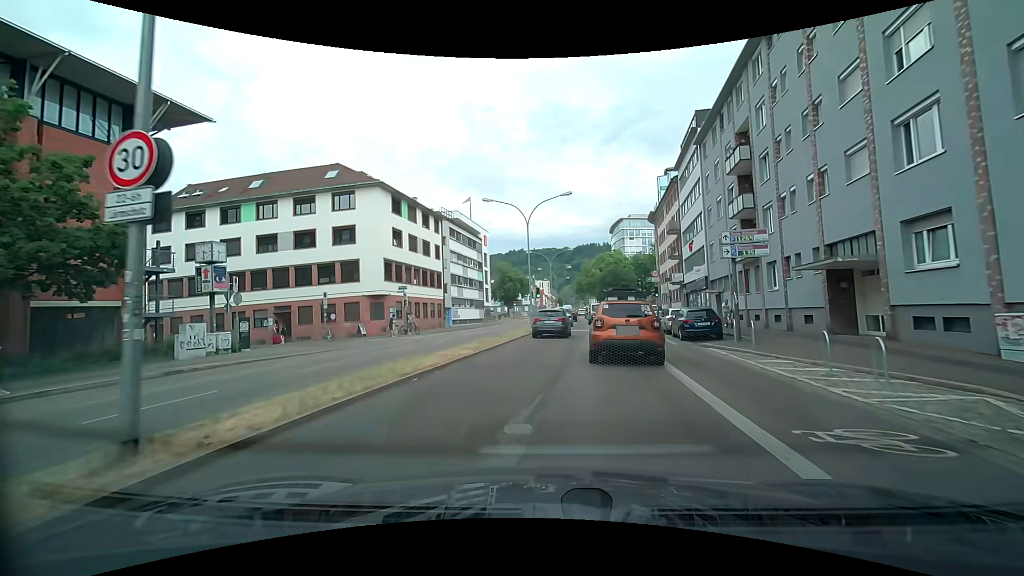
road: primary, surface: asphalt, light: Day
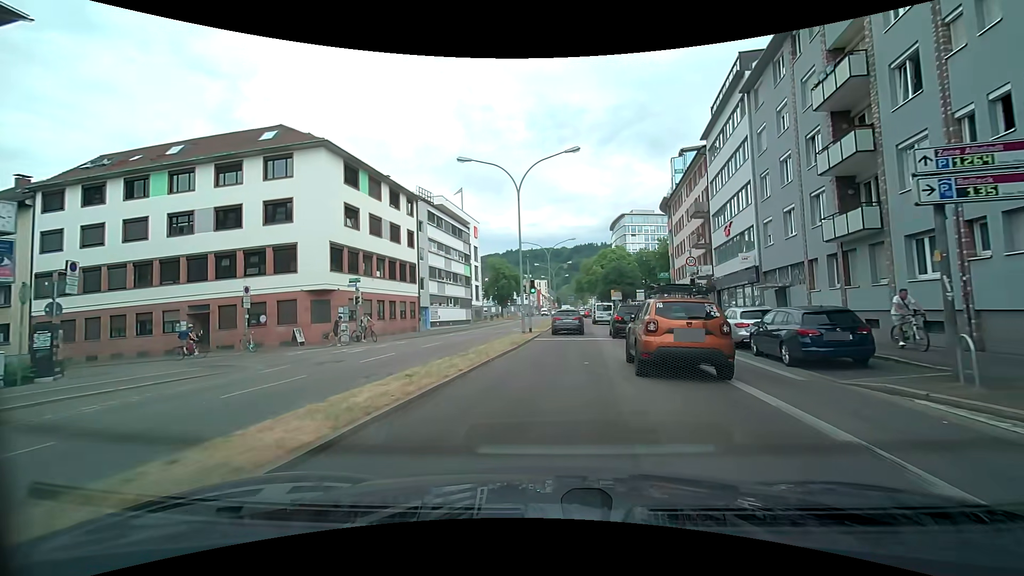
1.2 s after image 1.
(-0.1, +10.2) m; -1°
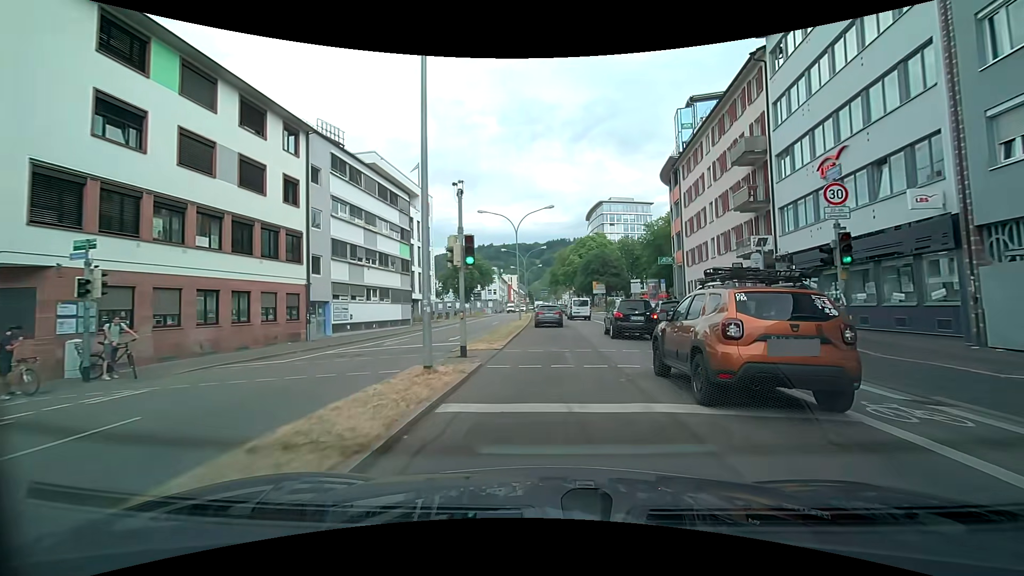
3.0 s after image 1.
(+0.6, +17.0) m; +3°
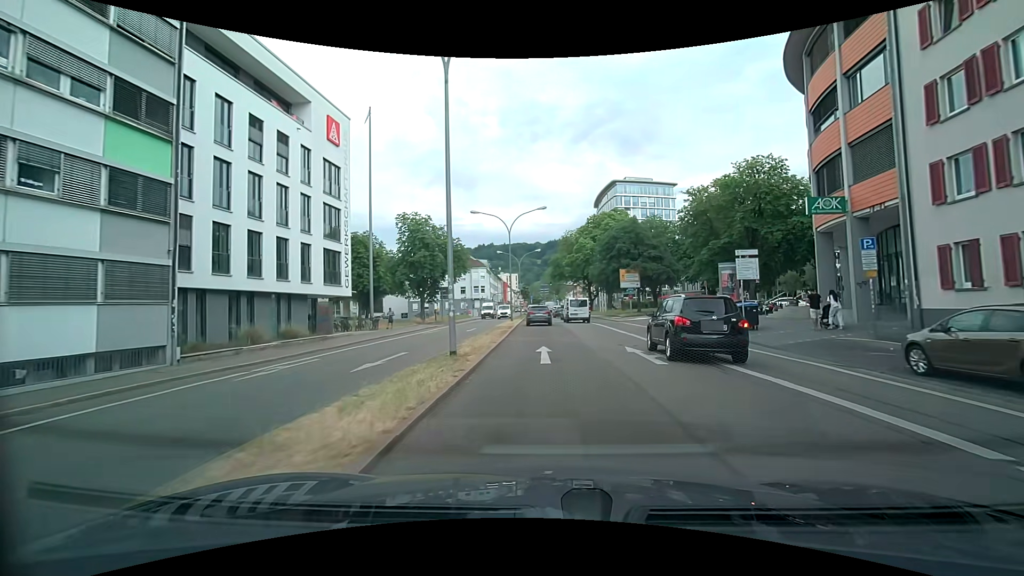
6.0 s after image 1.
(+0.4, +30.3) m; +1°
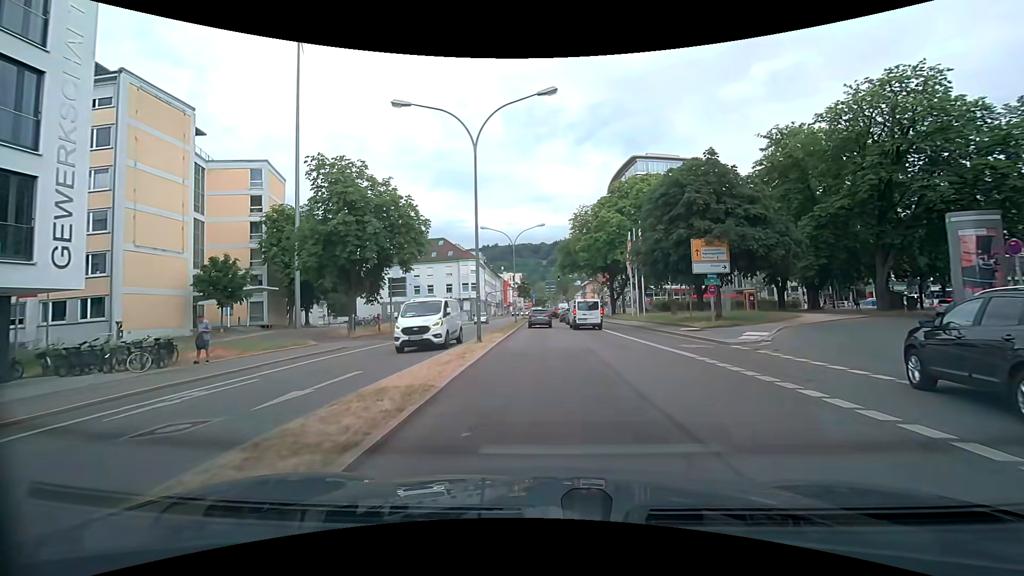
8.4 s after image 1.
(-0.2, +23.8) m; 0°
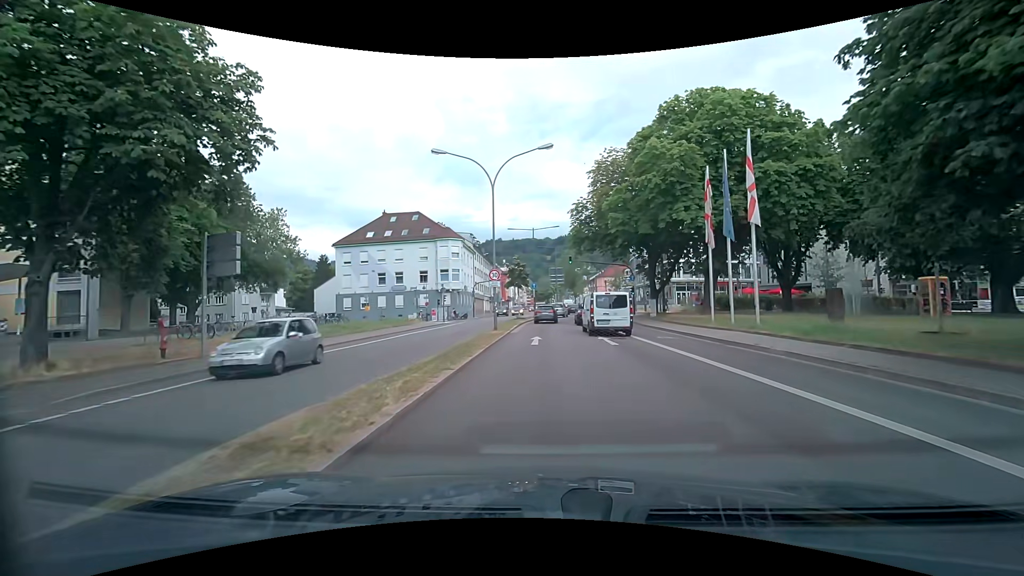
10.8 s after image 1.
(-0.4, +23.7) m; -1°
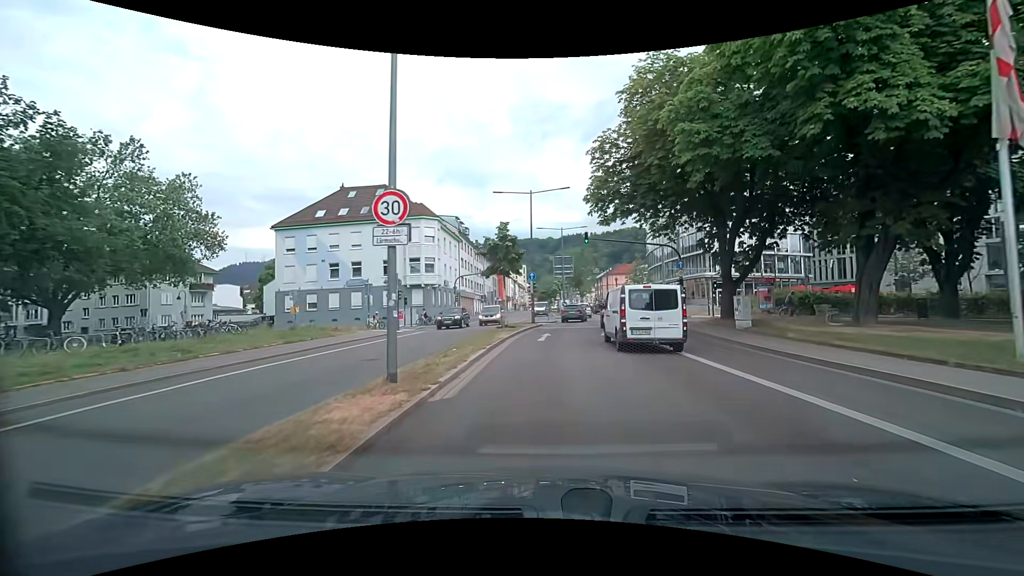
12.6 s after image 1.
(-0.1, +18.0) m; -1°
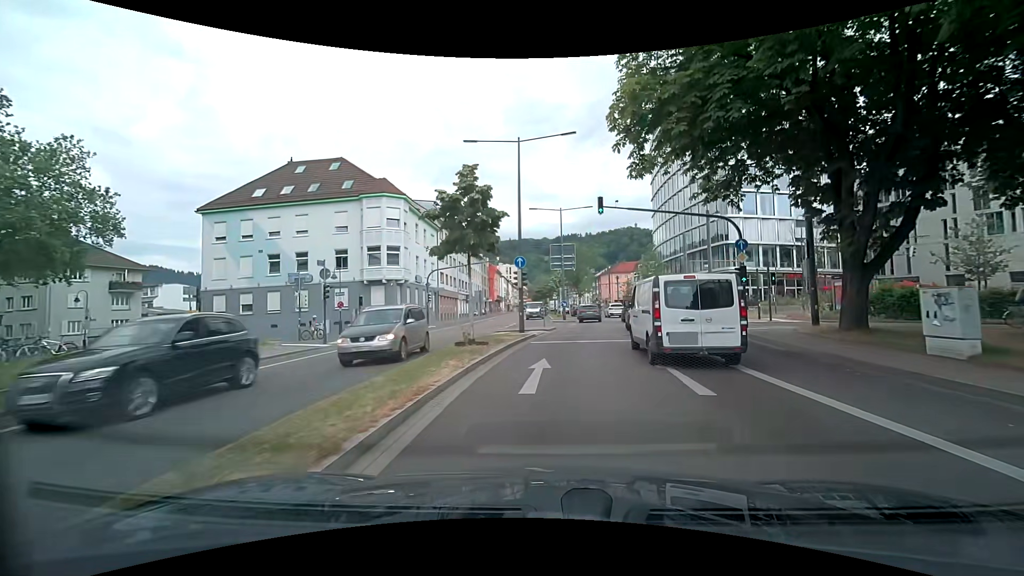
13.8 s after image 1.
(+0.2, +11.7) m; +1°
(0, +10) (+1, +20) (+2, +30) (+4, +40) (+5, +50) (+5, +60) (+5, +70) (+5, +80) (+4, +90) (+3, +100) m
